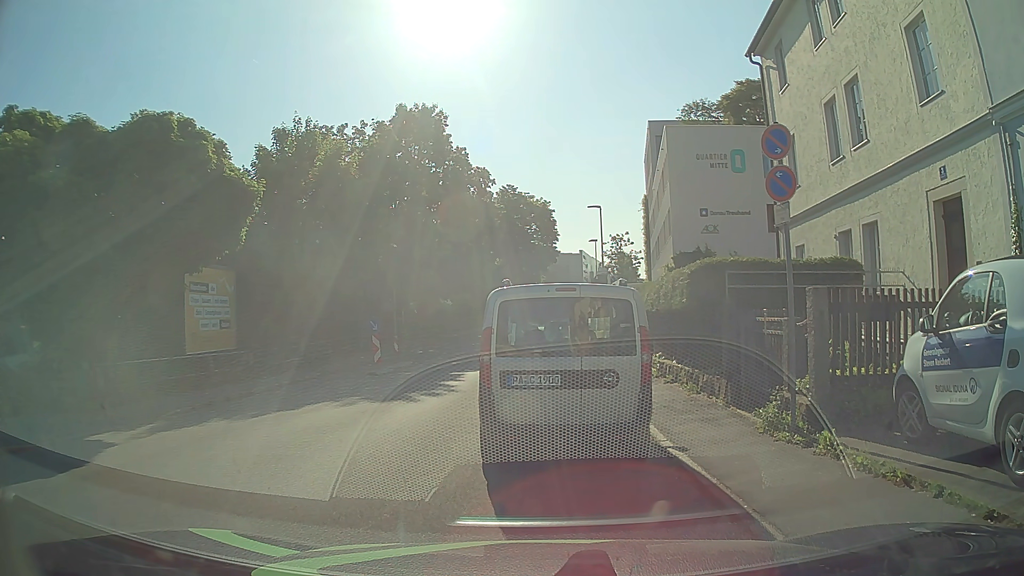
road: residential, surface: asphalt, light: Day
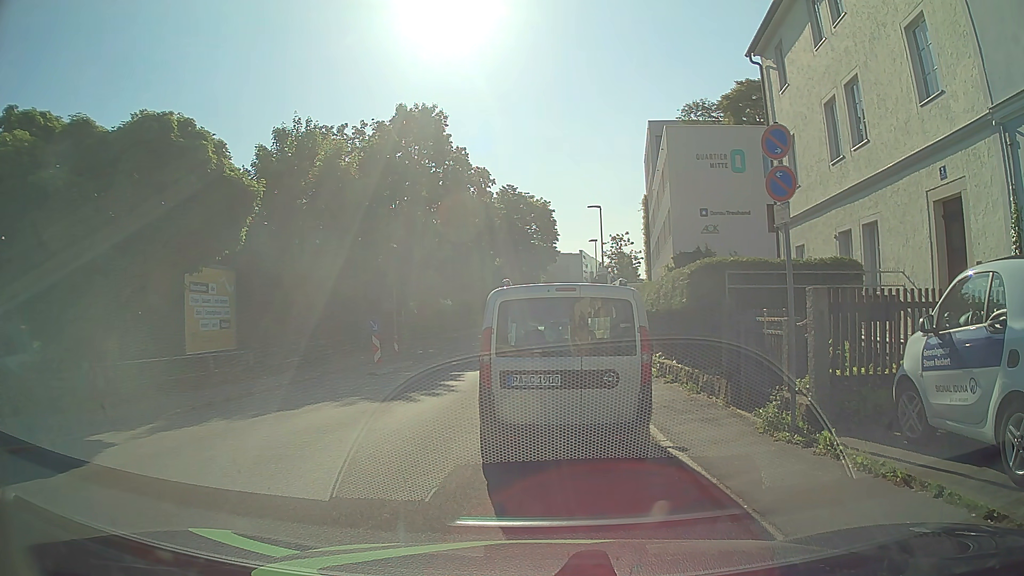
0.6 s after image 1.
(0.0, 0.0) m; 0°
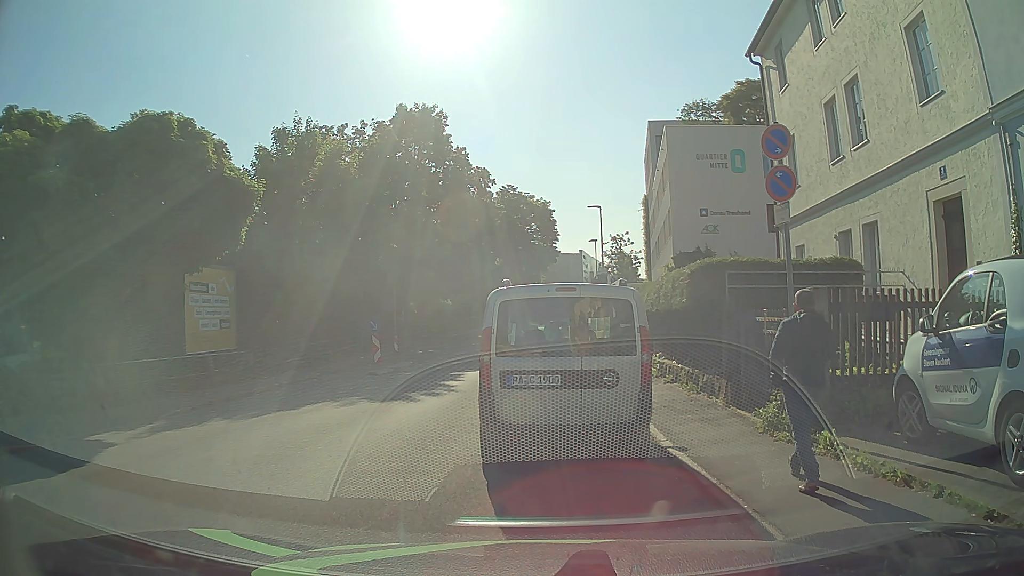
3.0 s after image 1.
(0.0, 0.0) m; 0°
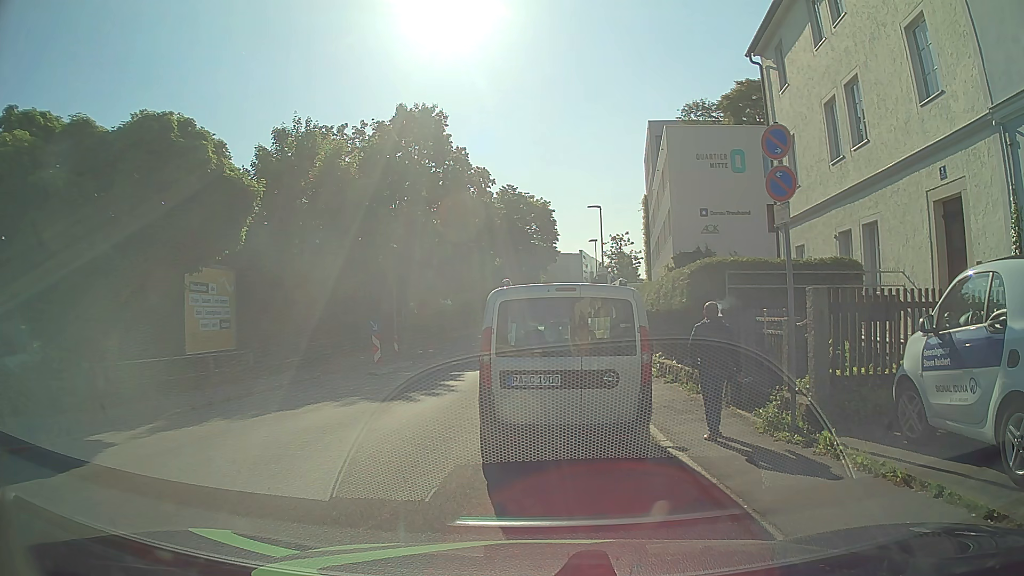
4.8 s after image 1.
(0.0, 0.0) m; 0°
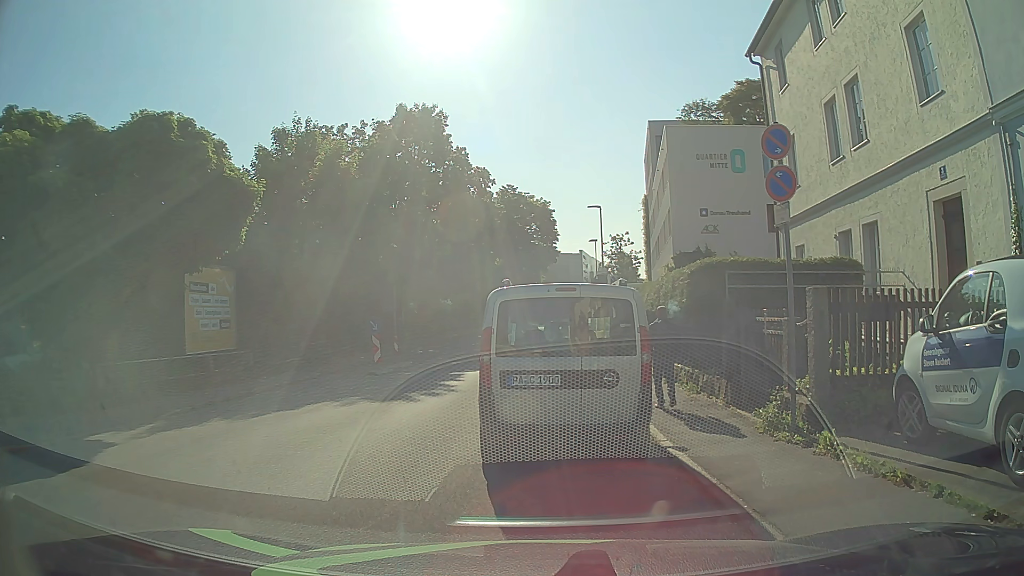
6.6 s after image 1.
(0.0, 0.0) m; 0°
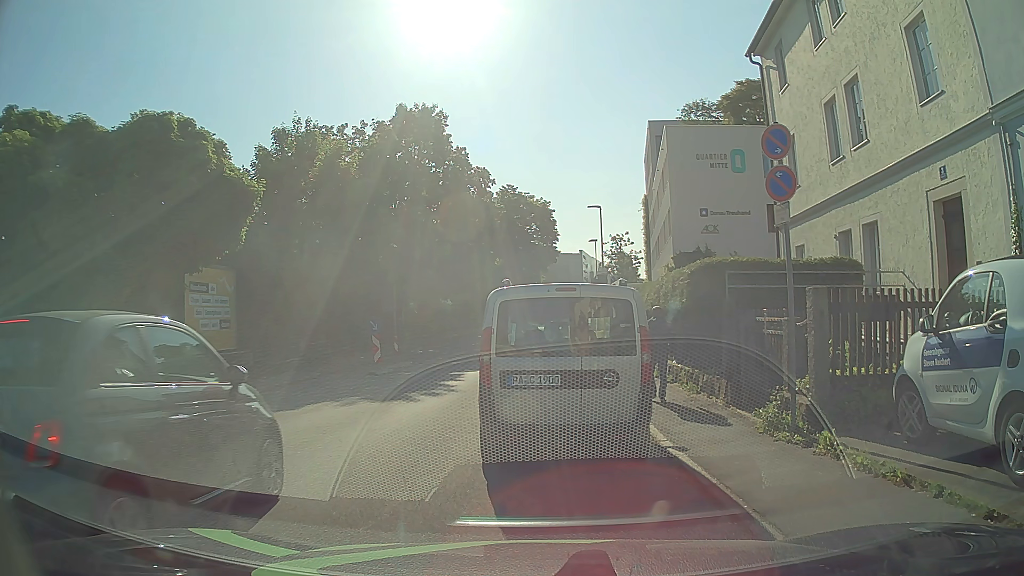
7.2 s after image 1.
(0.0, 0.0) m; 0°
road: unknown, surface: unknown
